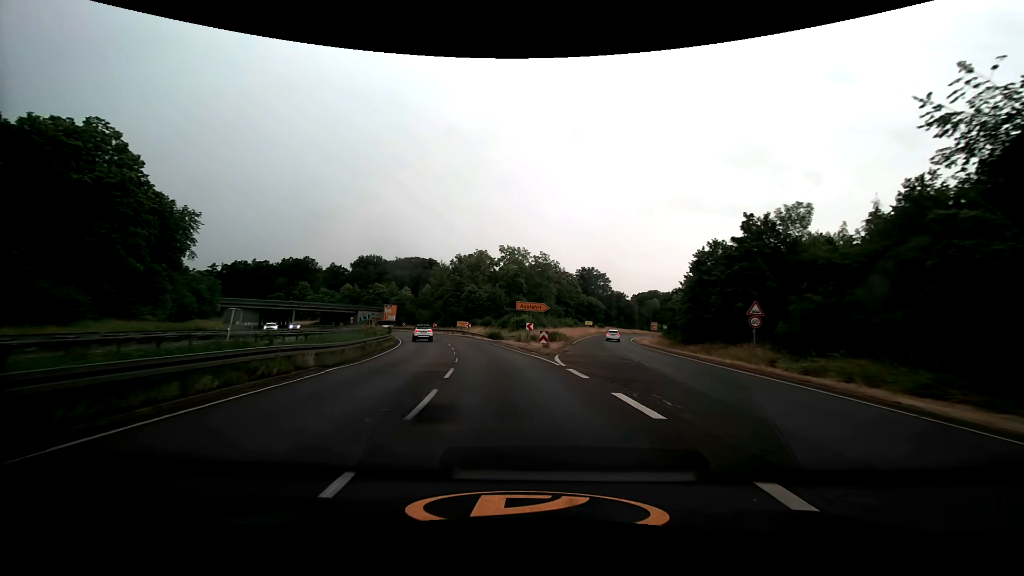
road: trunk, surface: asphalt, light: Day
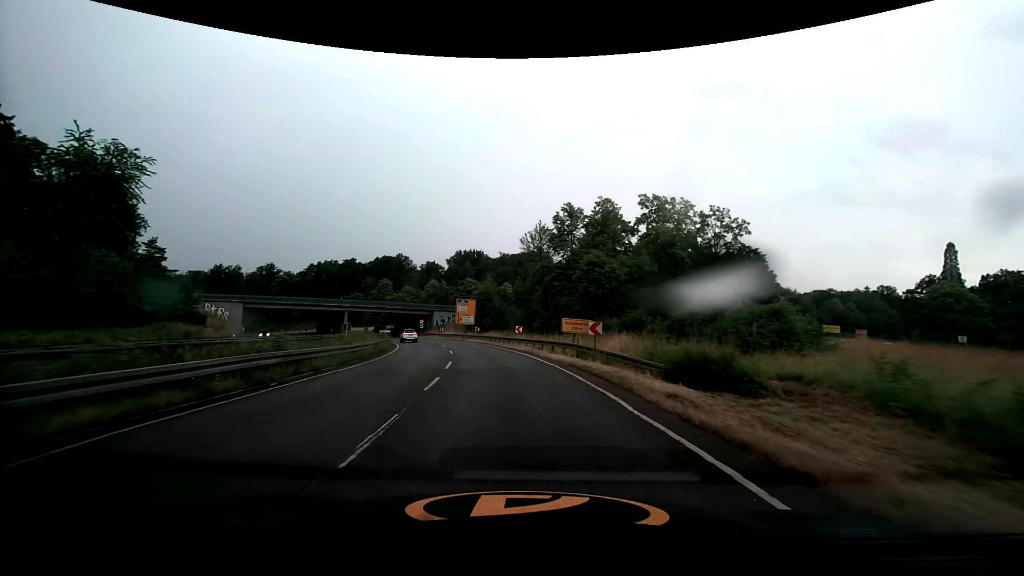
(-5.5, +44.7) m; -14°
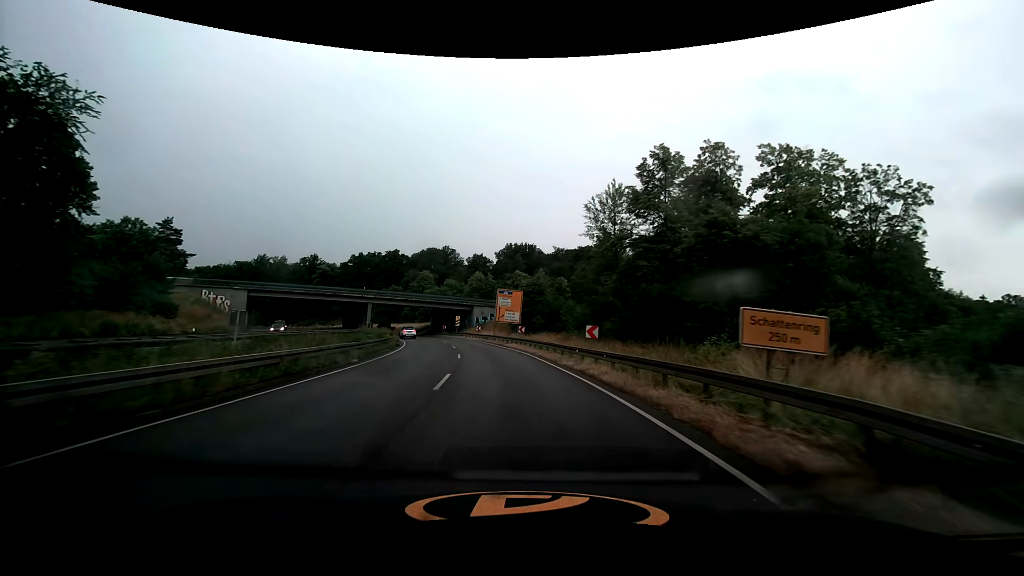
(-0.9, +18.0) m; -6°
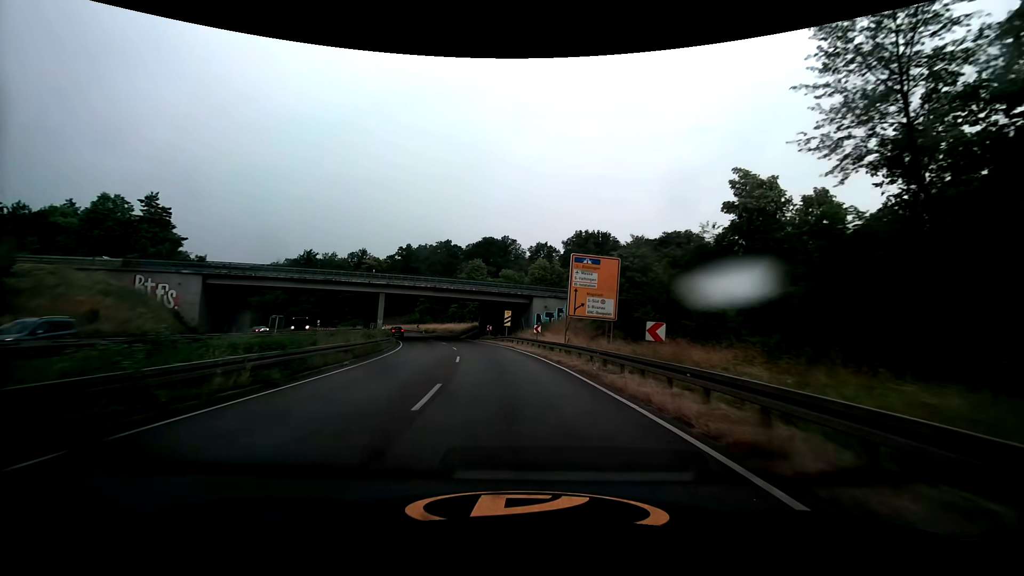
(-1.8, +27.1) m; -8°
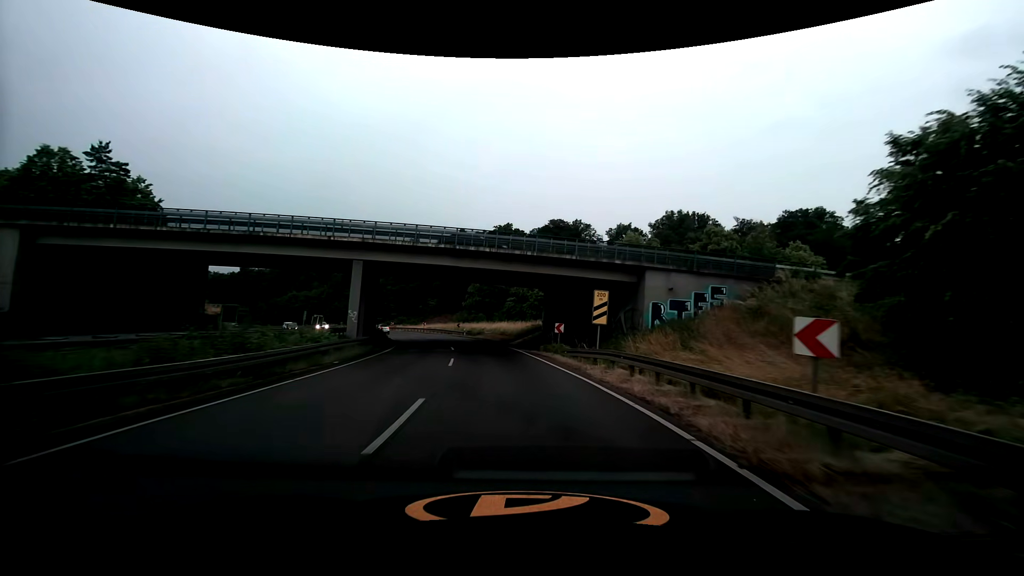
(-1.8, +27.1) m; -8°
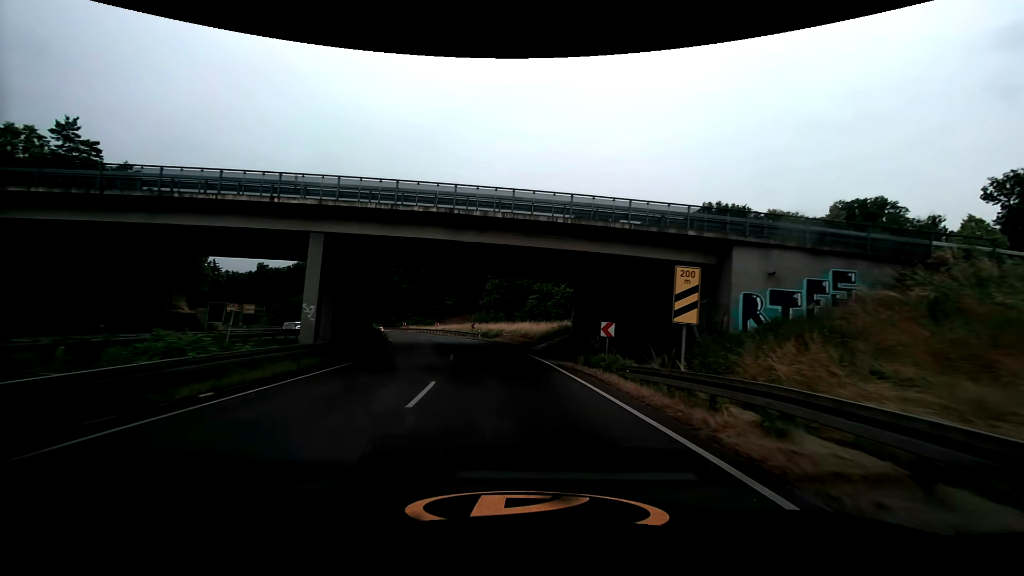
(-0.2, +9.0) m; -2°
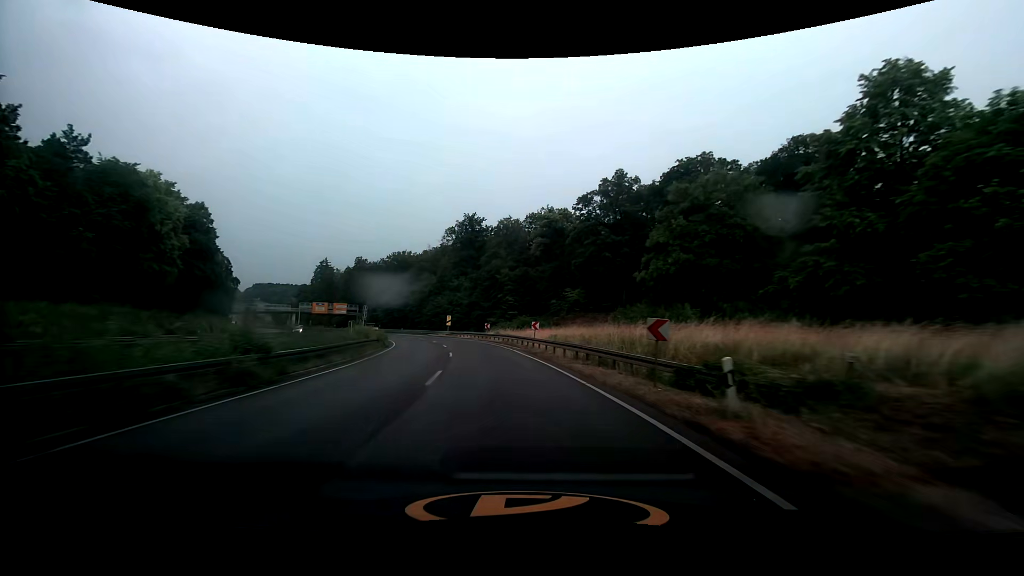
(-5.3, +44.7) m; -14°
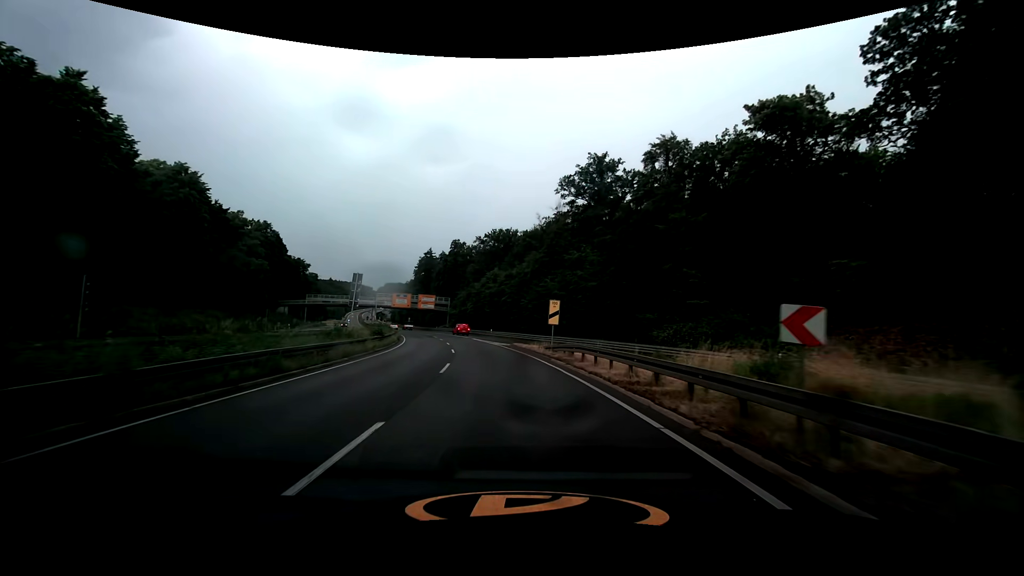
(-6.3, +44.7) m; -15°
(0, +10) (-1, +20) (-2, +30) (-4, +40) (-6, +50) (-8, +59) (-11, +69) (-14, +78) (-17, +88) (-20, +98) m
